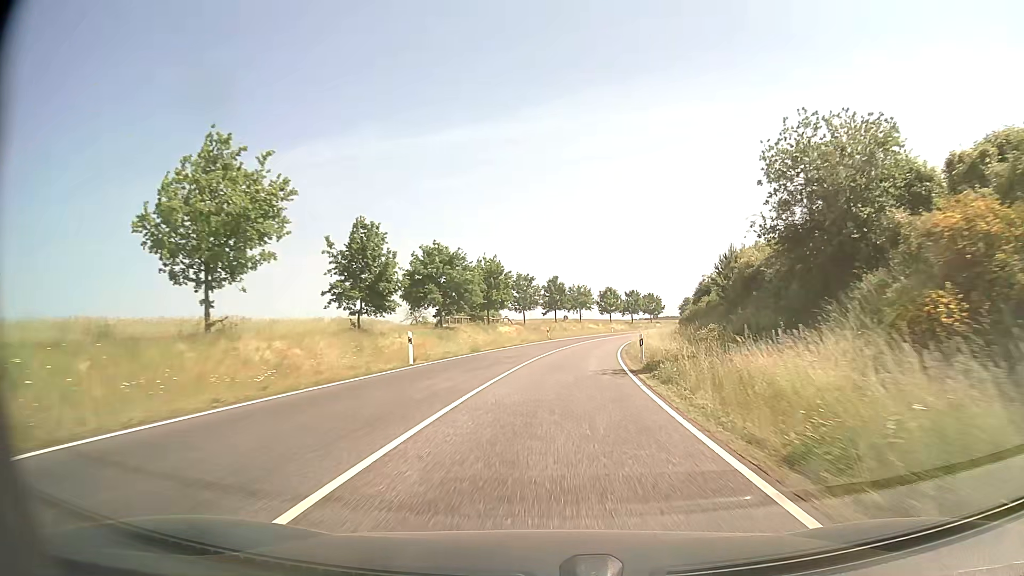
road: secondary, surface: asphalt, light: Day
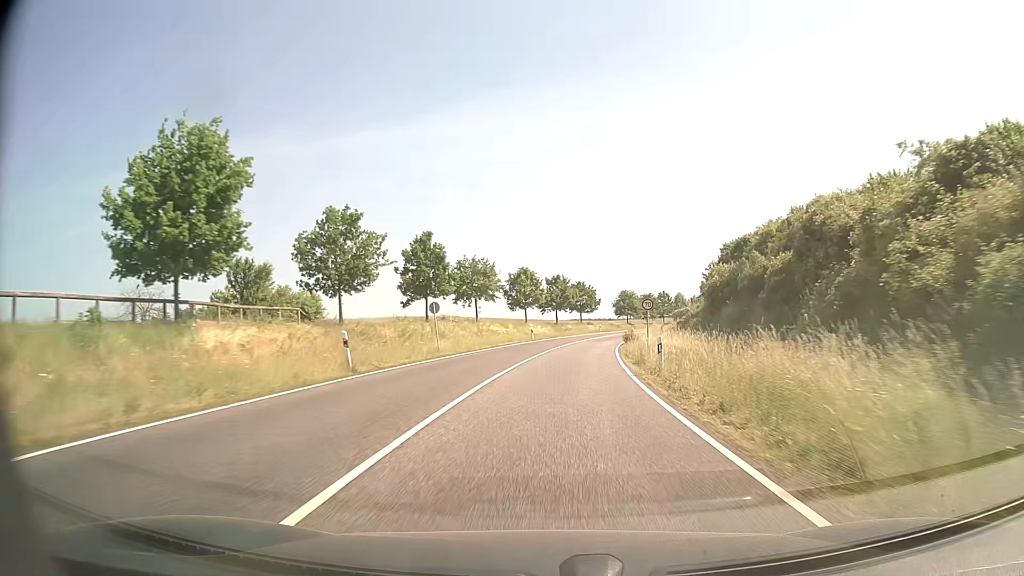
(+3.2, +46.1) m; +8°
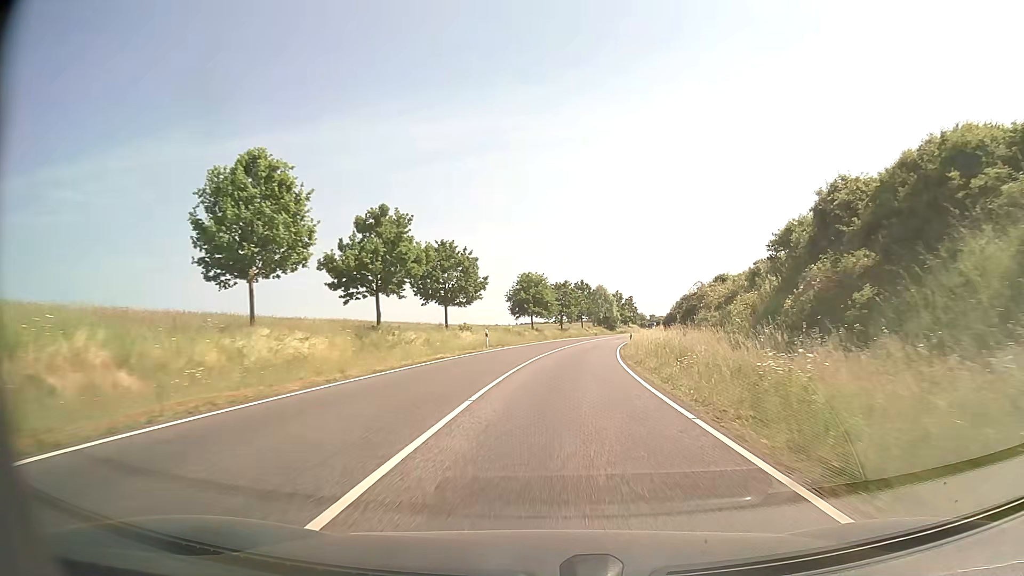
(+4.6, +57.2) m; +10°
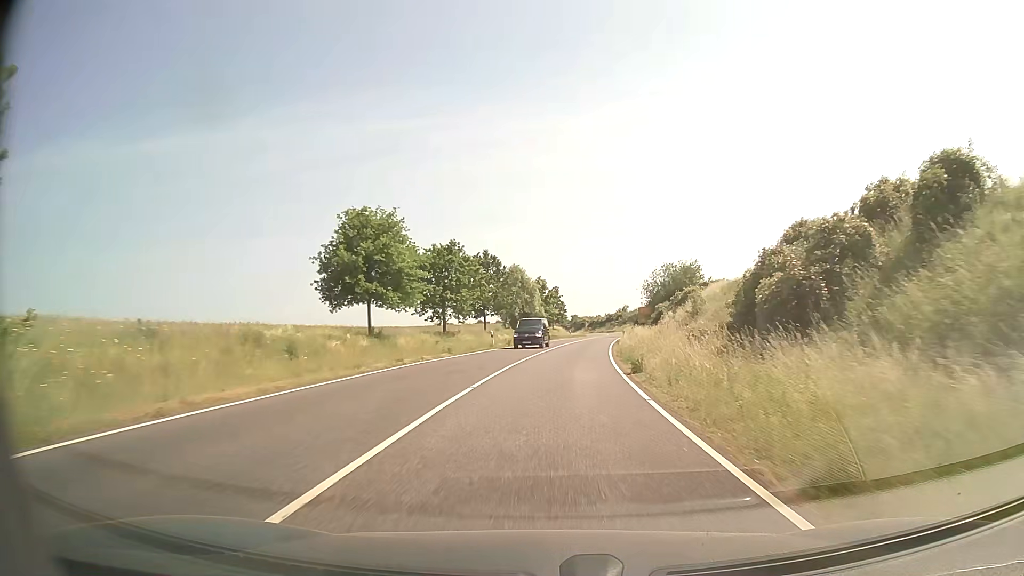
(+3.2, +45.6) m; +7°
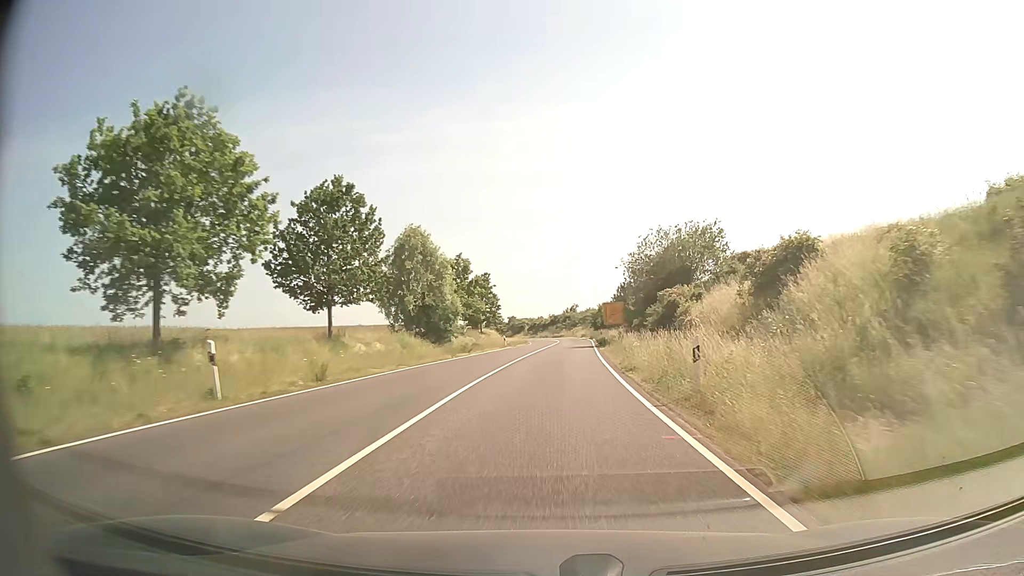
(+1.6, +34.3) m; +5°
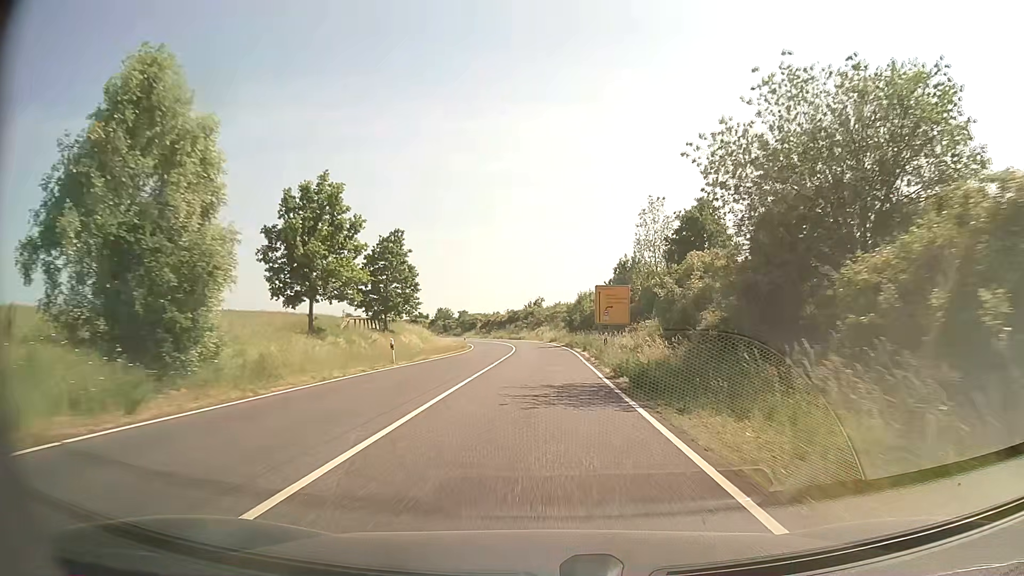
(+1.1, +34.0) m; +3°
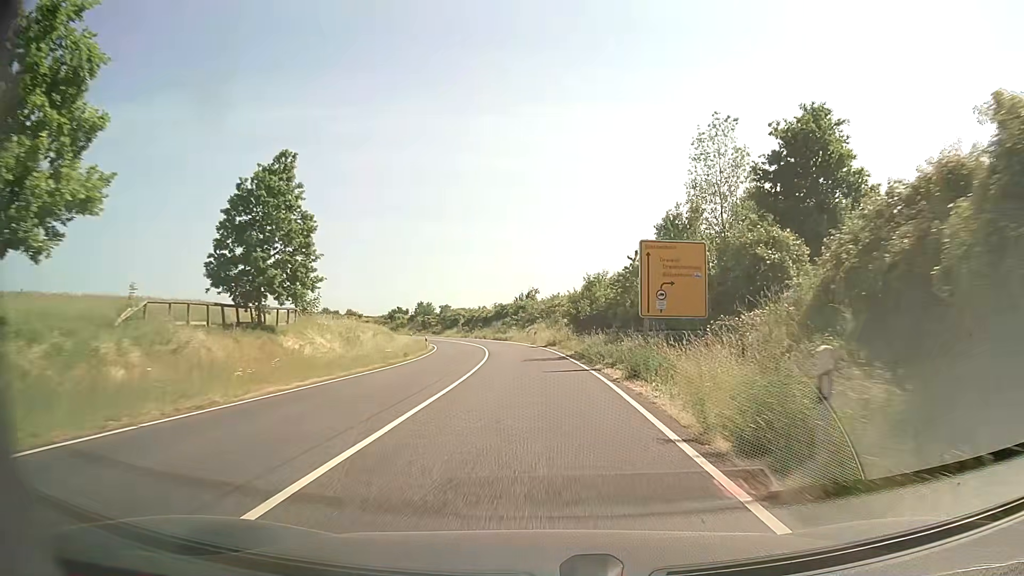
(+0.1, +22.3) m; 0°
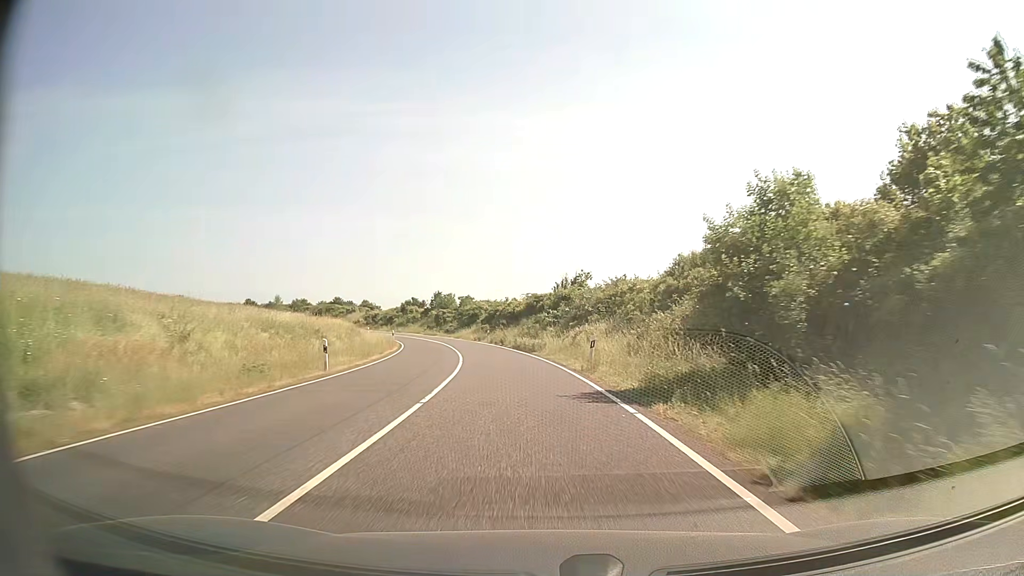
(-0.7, +32.9) m; -3°
